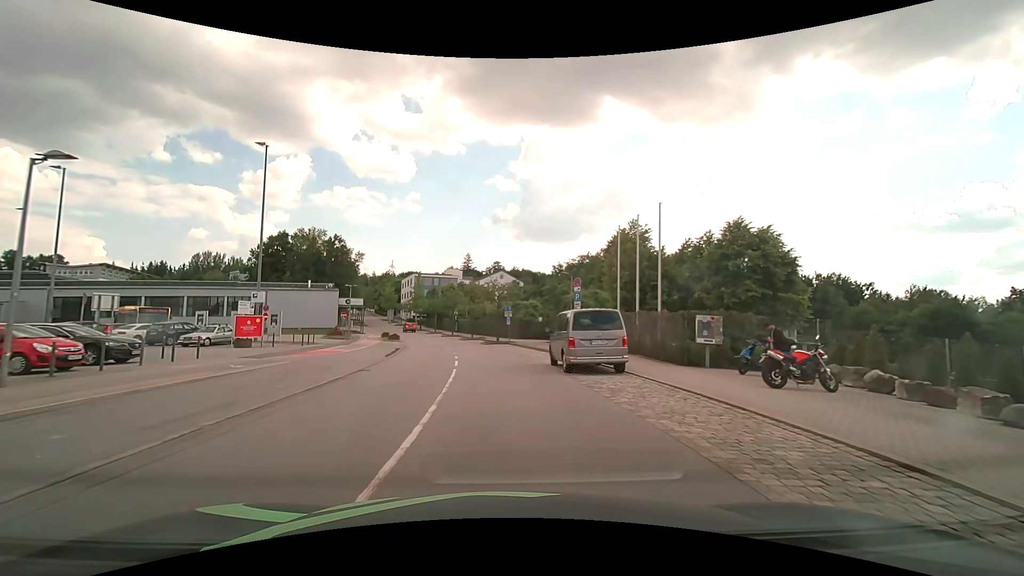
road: residential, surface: asphalt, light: Day
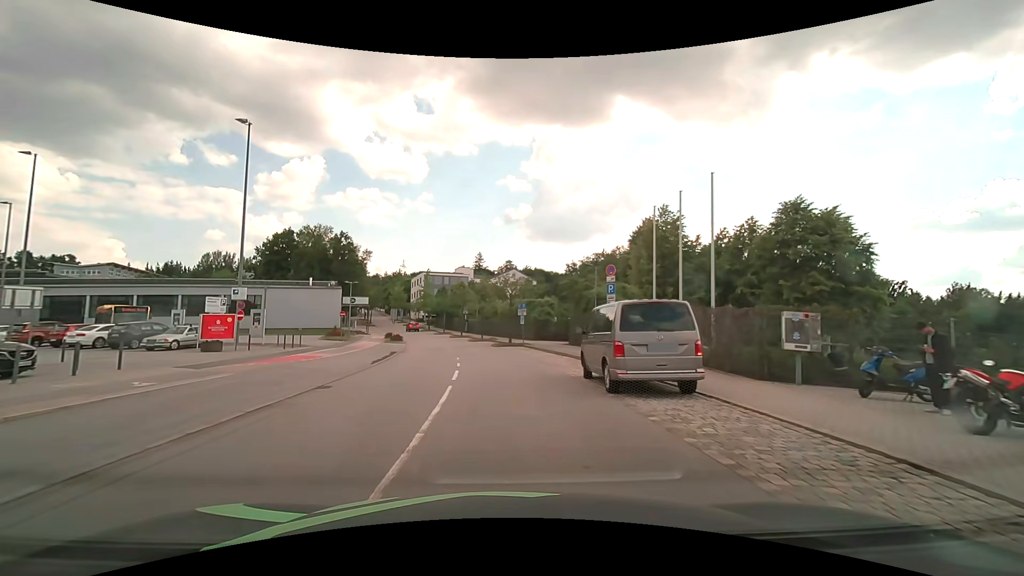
(-0.1, +5.0) m; -1°
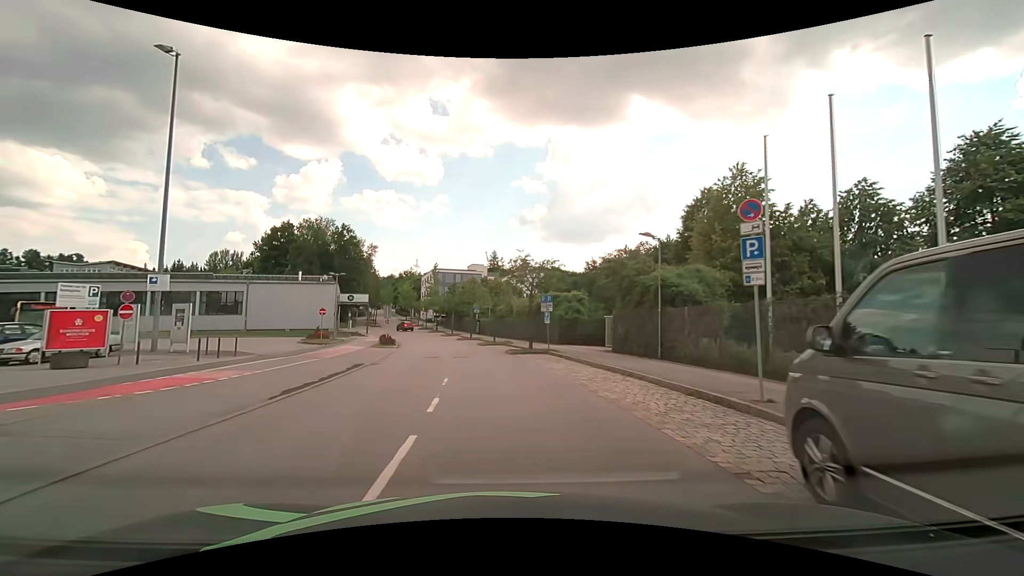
(-0.2, +9.9) m; -2°
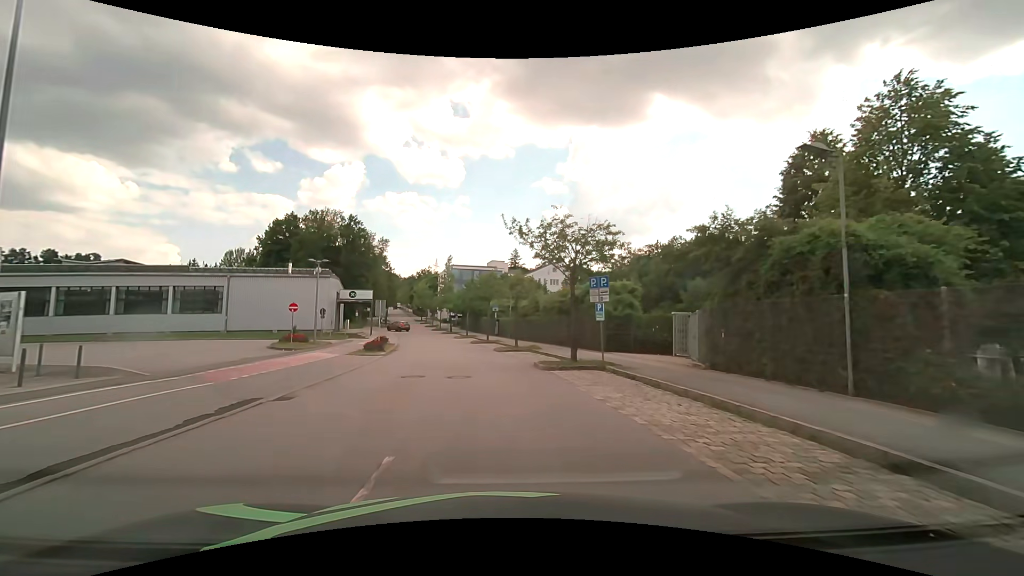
(-0.2, +10.1) m; -3°
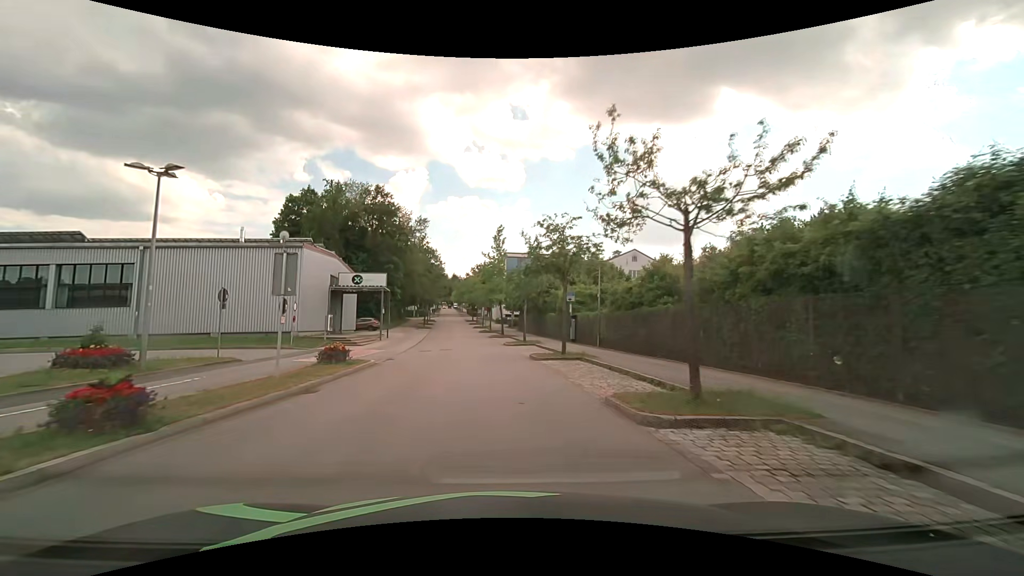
(-1.3, +23.6) m; -6°
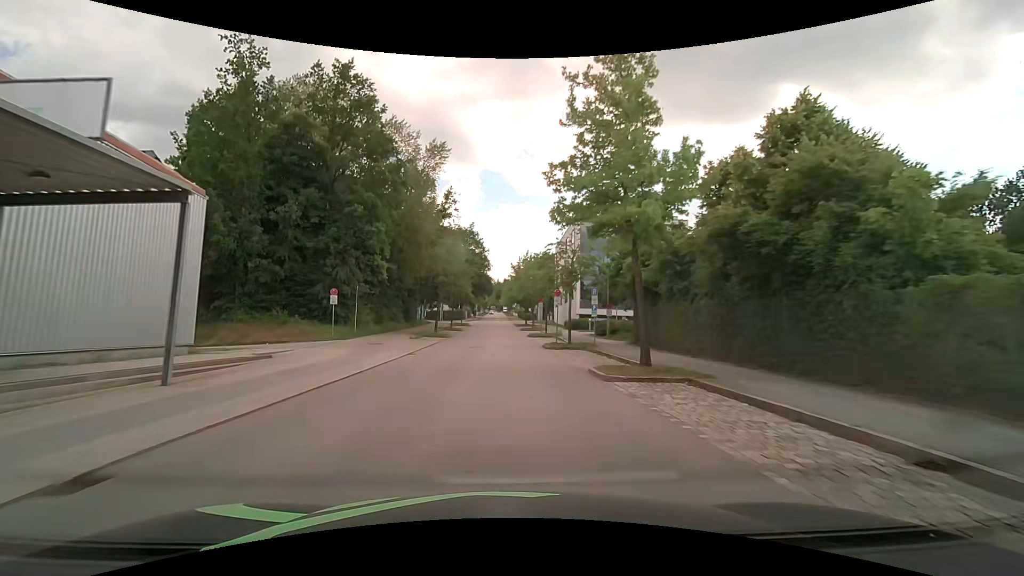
(-3.1, +37.5) m; -7°
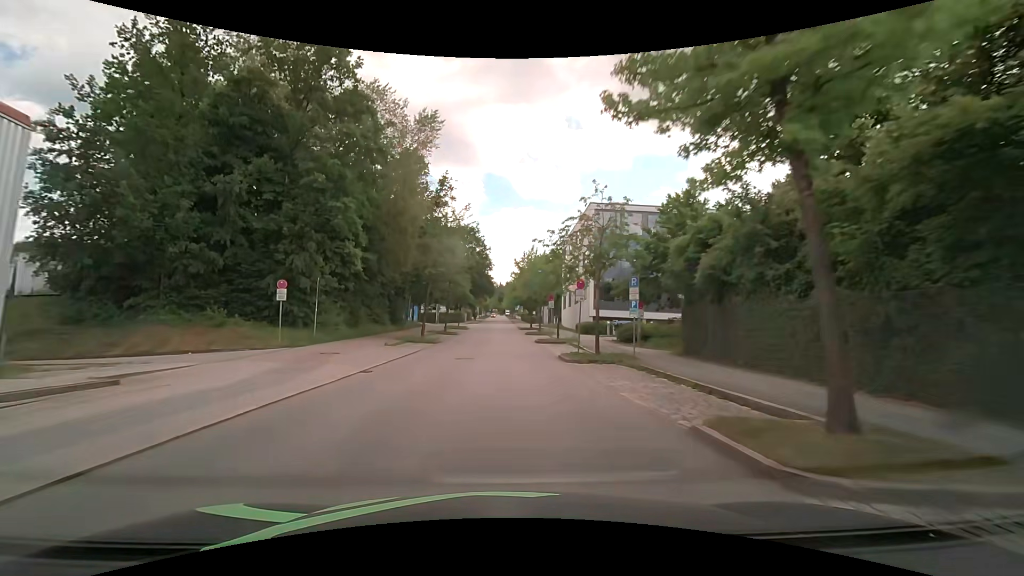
(-0.1, +7.6) m; -1°
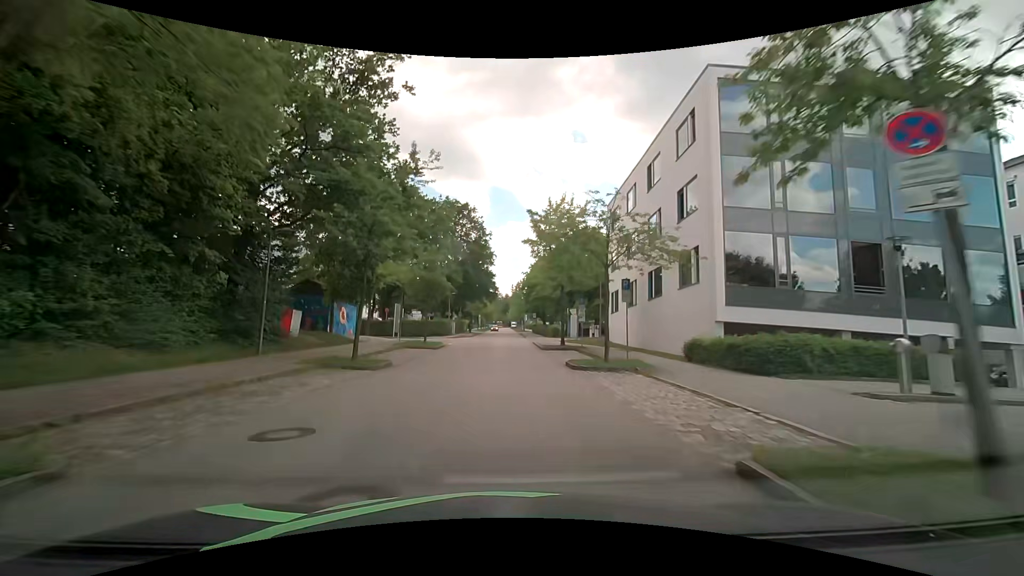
(-0.1, +29.8) m; -1°
(0, +10) (0, +20) (0, +30) (0, +40) (0, +50) (0, +60) (0, +70) (0, +80) (0, +90) (0, +100) m
